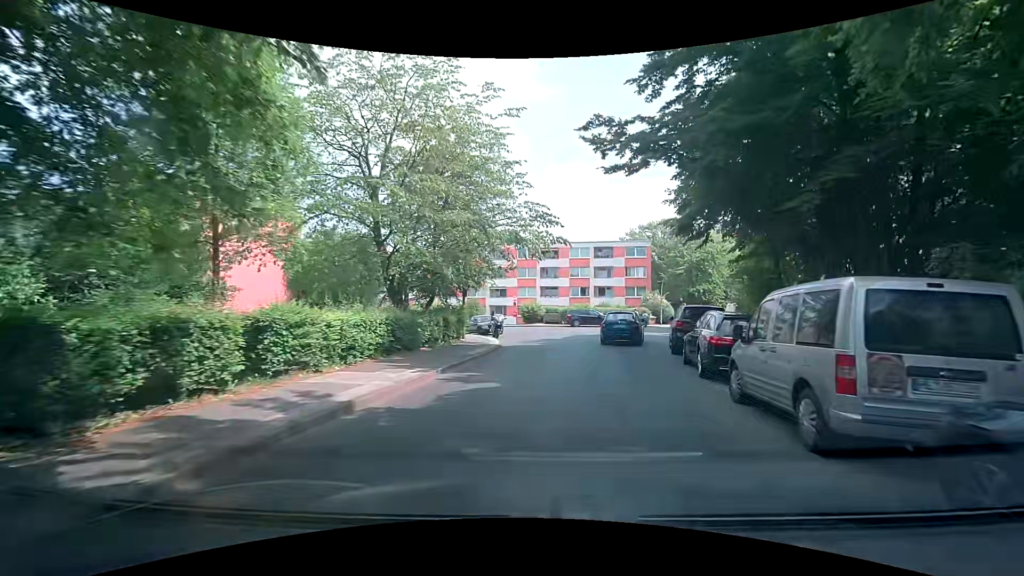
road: residential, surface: asphalt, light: Day
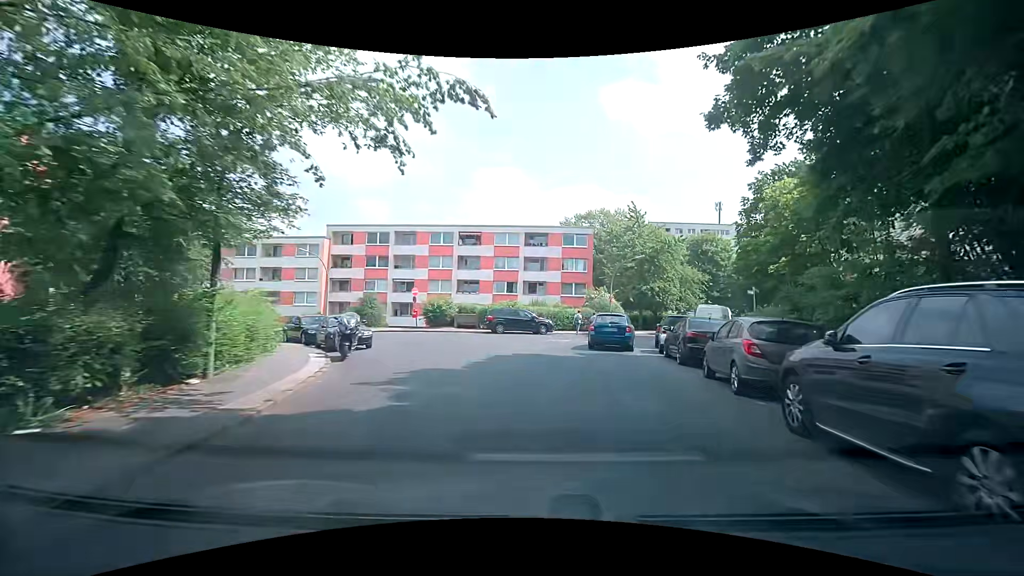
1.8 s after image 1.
(+1.1, +14.4) m; +9°
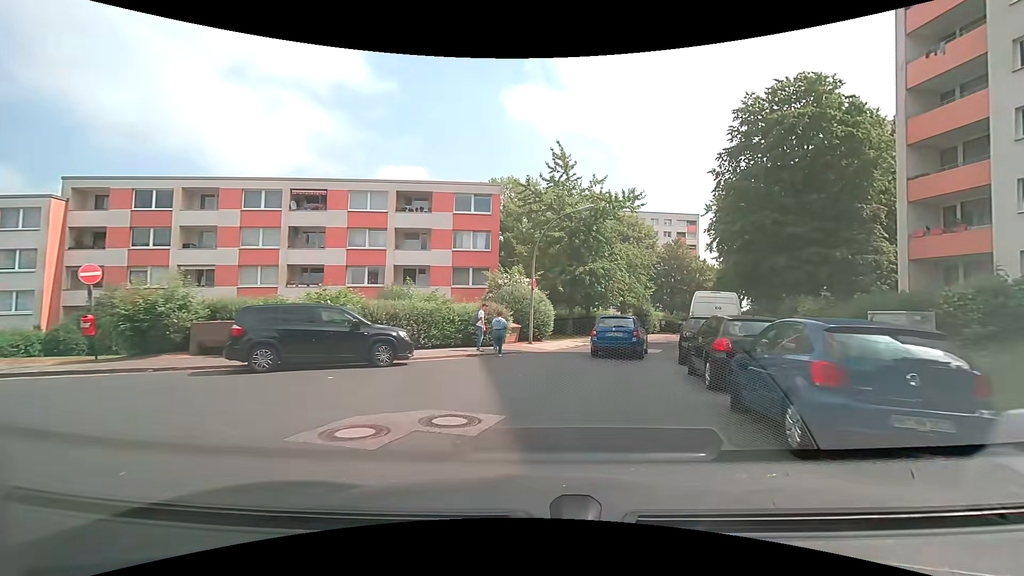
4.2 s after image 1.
(+1.9, +18.9) m; +12°
